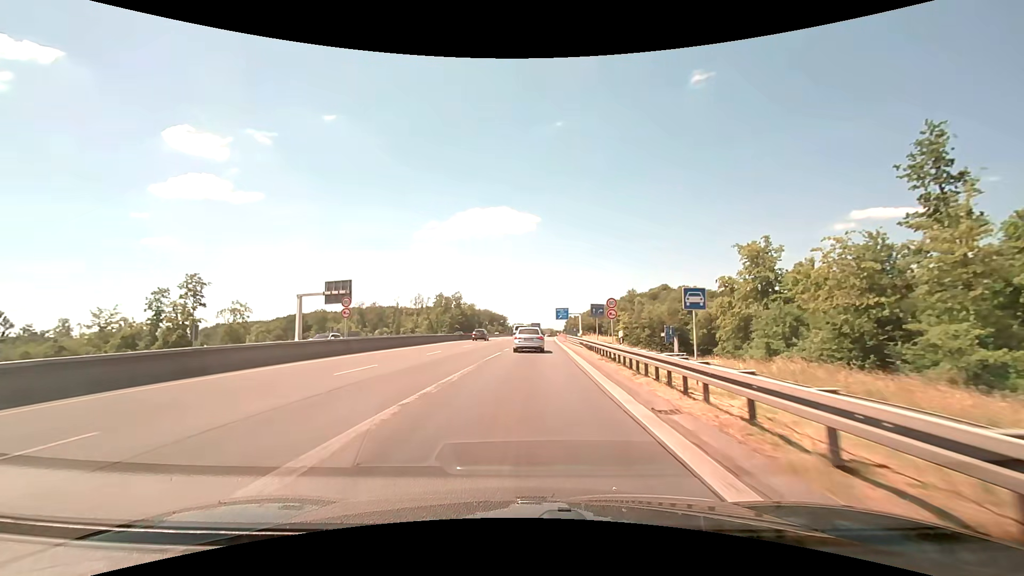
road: motorway_link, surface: asphalt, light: Day
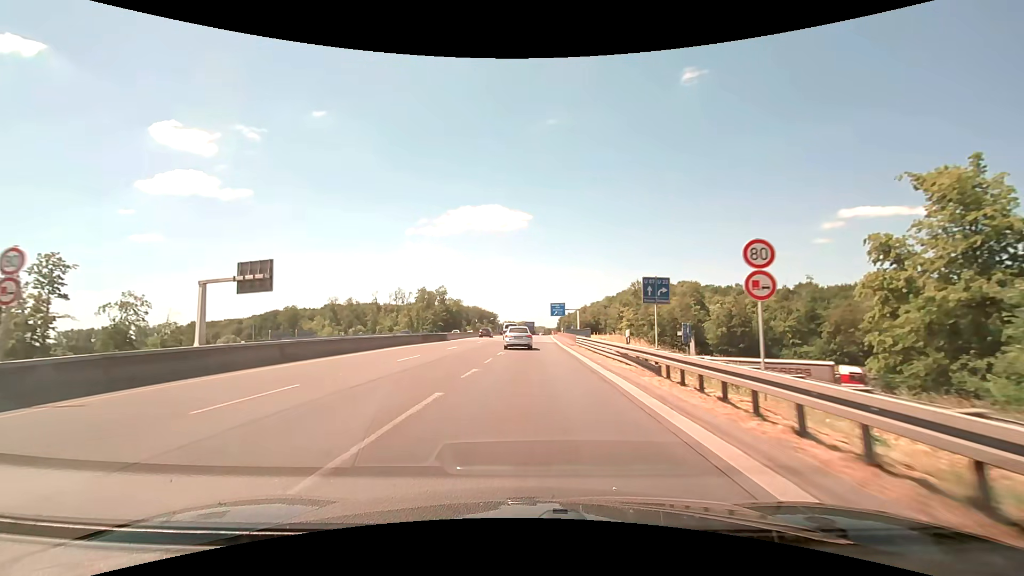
(+0.2, +18.8) m; +1°
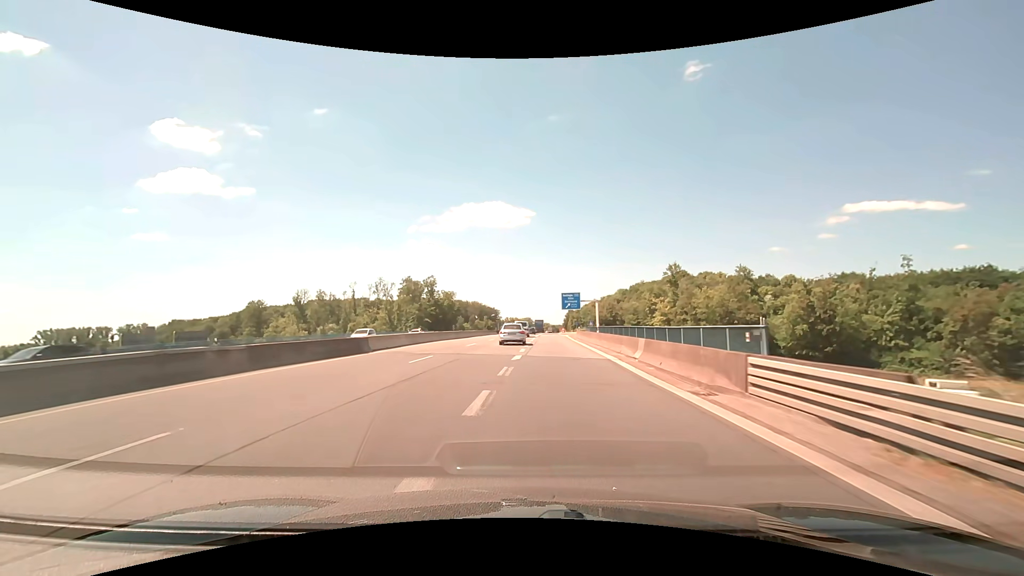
(0.0, +29.9) m; 0°
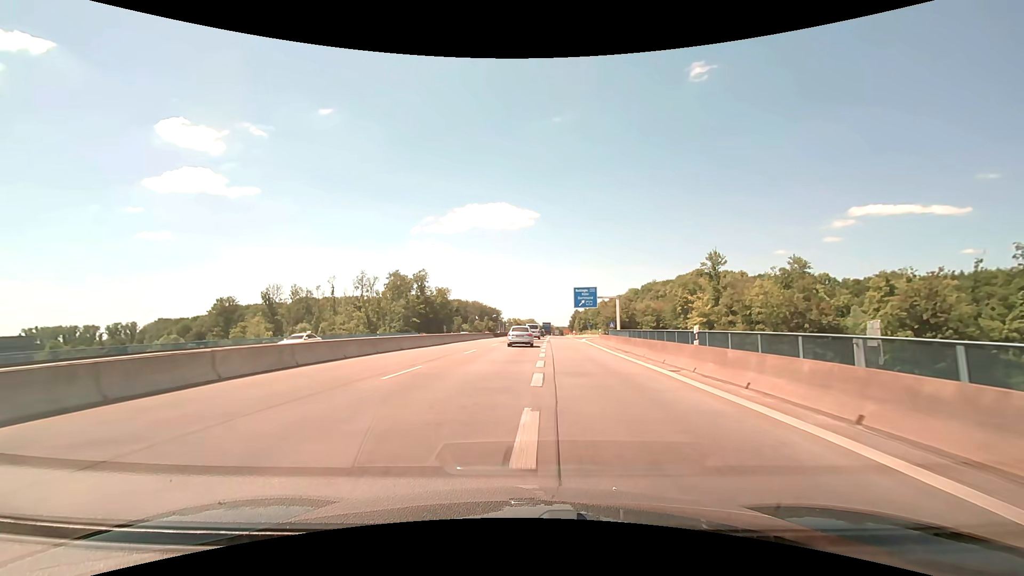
(-0.1, +20.4) m; -1°
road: trunk
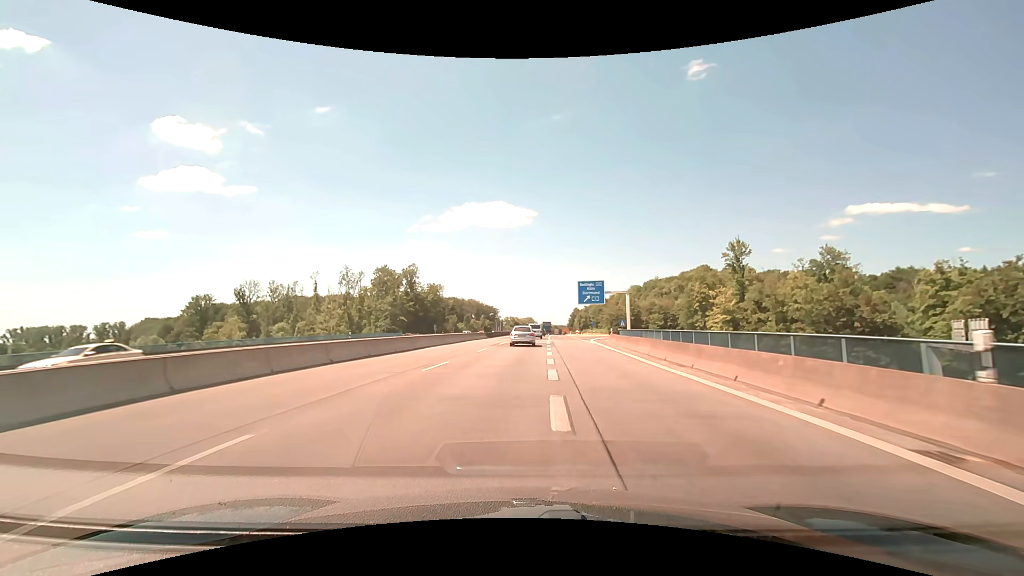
(+0.1, +10.3) m; 0°
